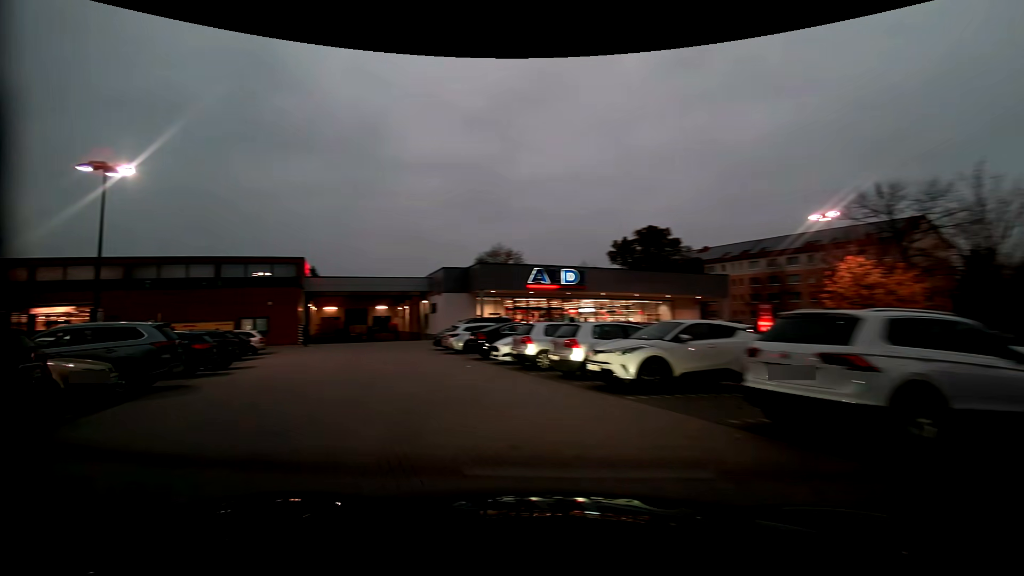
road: service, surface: paving_stones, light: Dusk
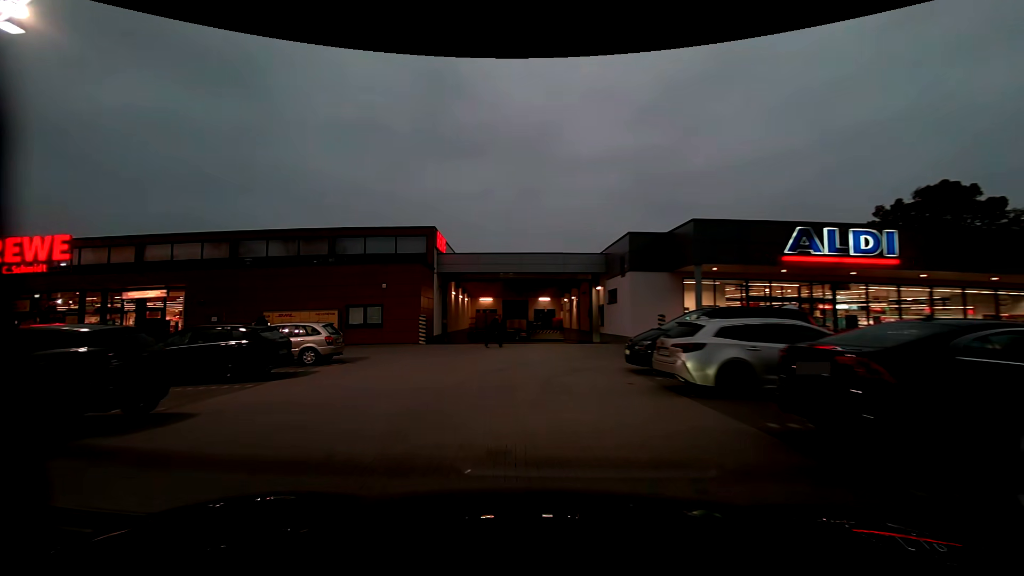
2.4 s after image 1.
(-2.8, +14.2) m; -19°
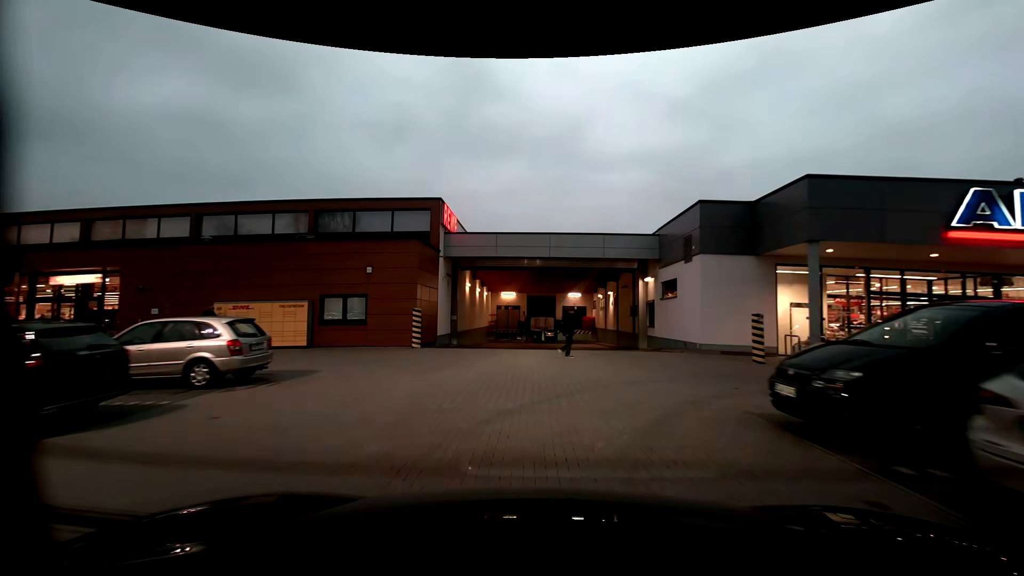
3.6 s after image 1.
(-0.1, +6.5) m; -2°
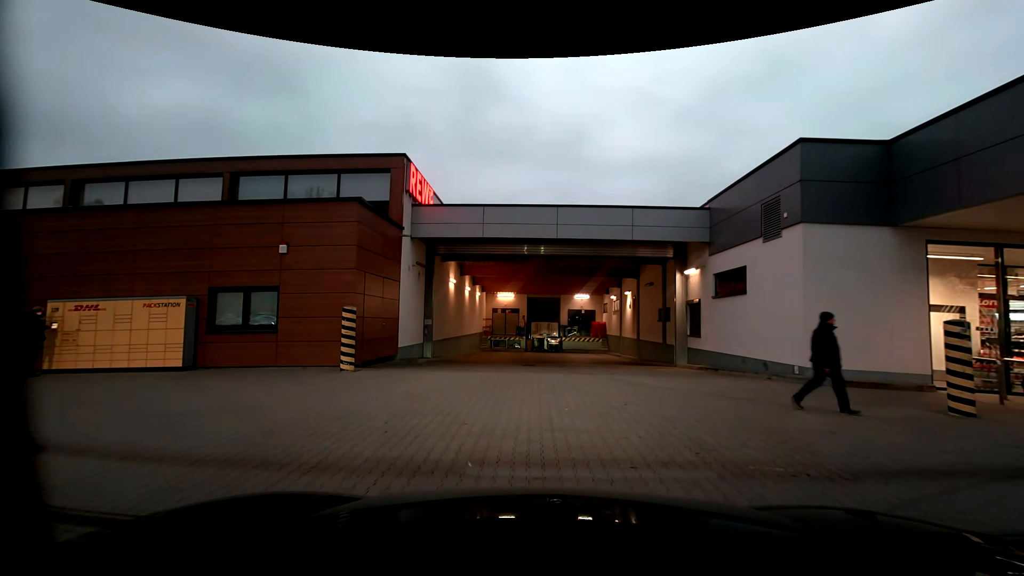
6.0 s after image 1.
(0.0, +6.6) m; 0°
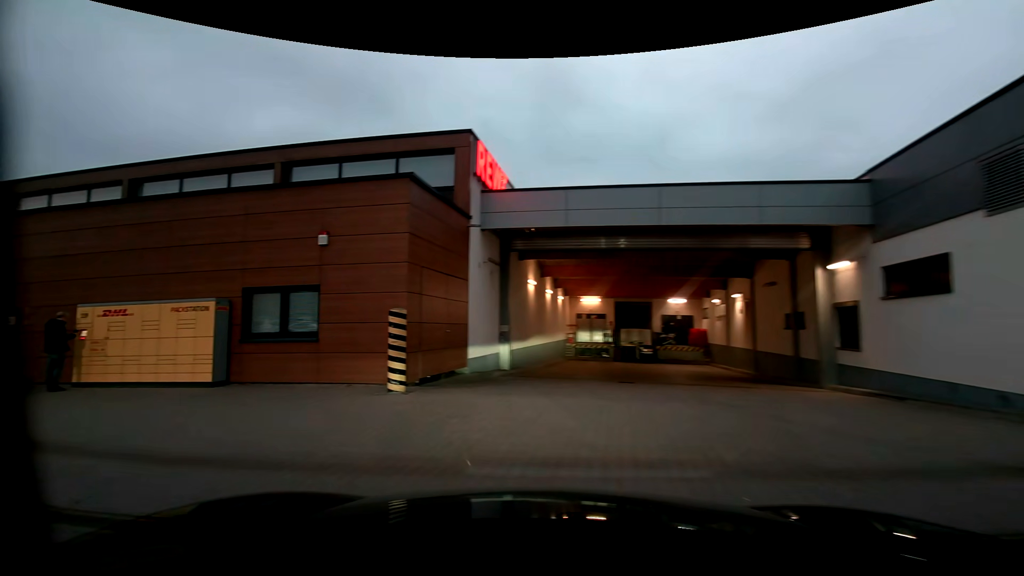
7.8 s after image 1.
(-0.2, +3.5) m; -9°
